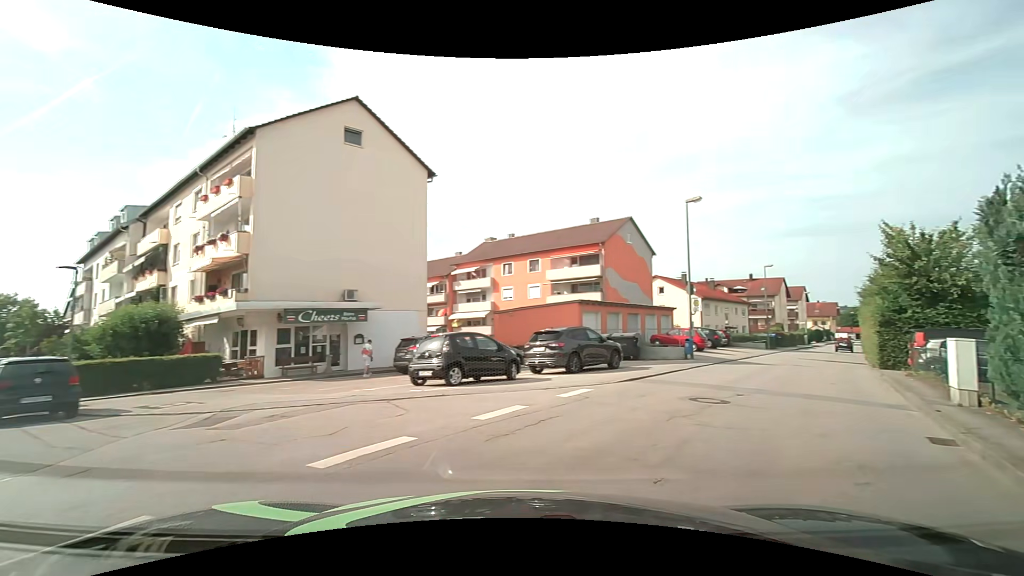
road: unclassified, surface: asphalt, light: Day
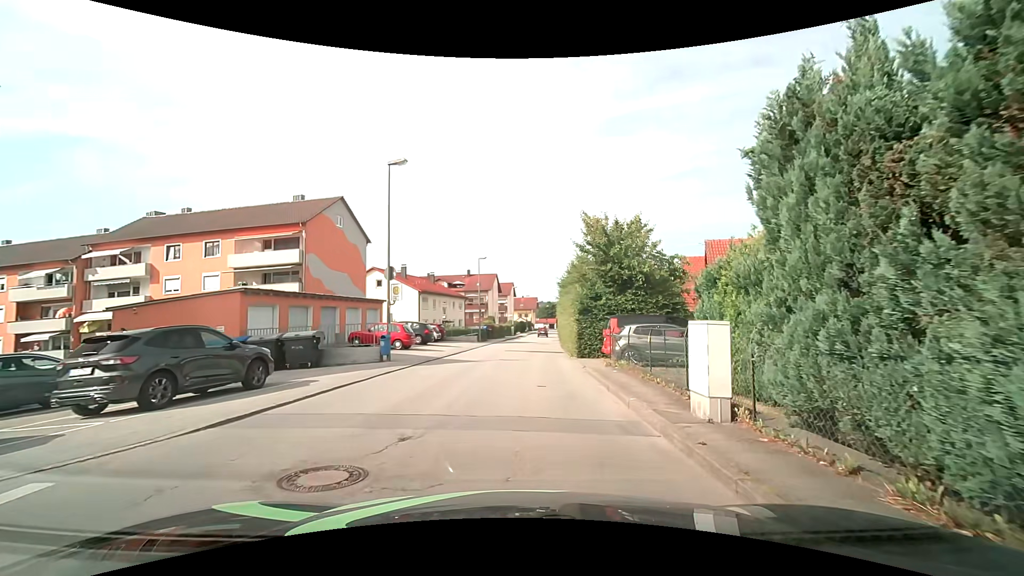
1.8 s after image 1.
(+2.1, +5.9) m; +30°
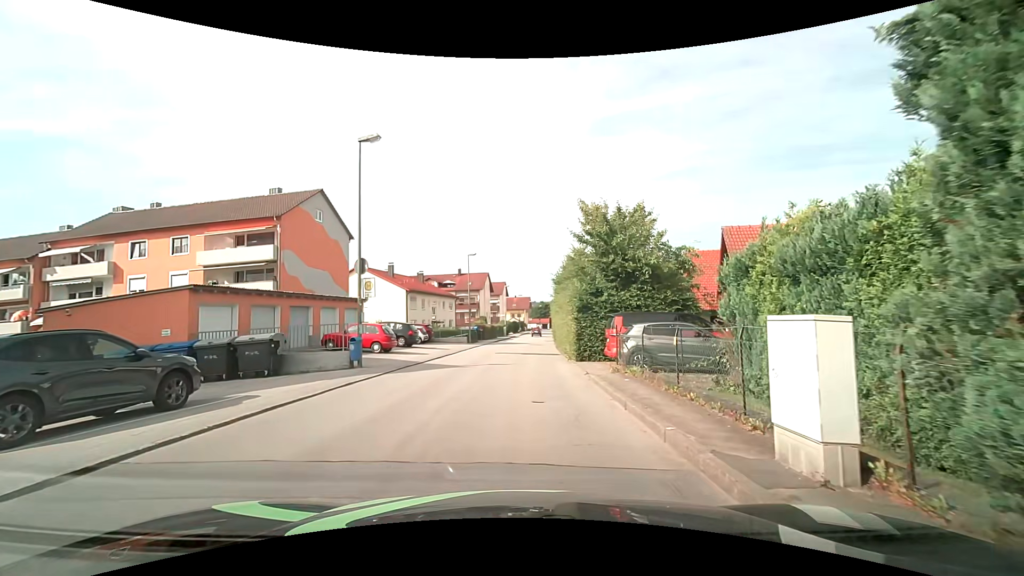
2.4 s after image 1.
(+0.1, +2.7) m; +3°
